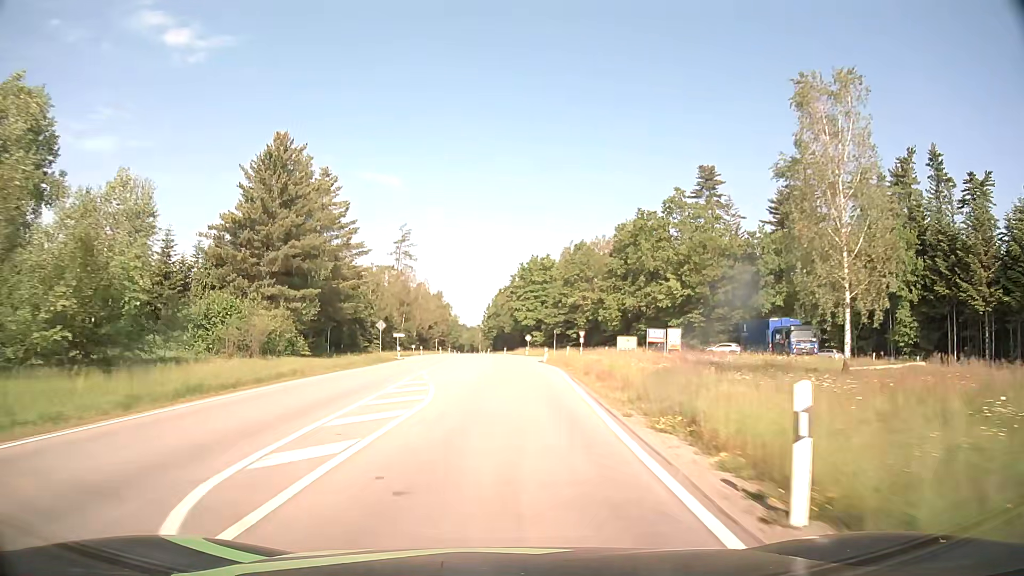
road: secondary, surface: asphalt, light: Day
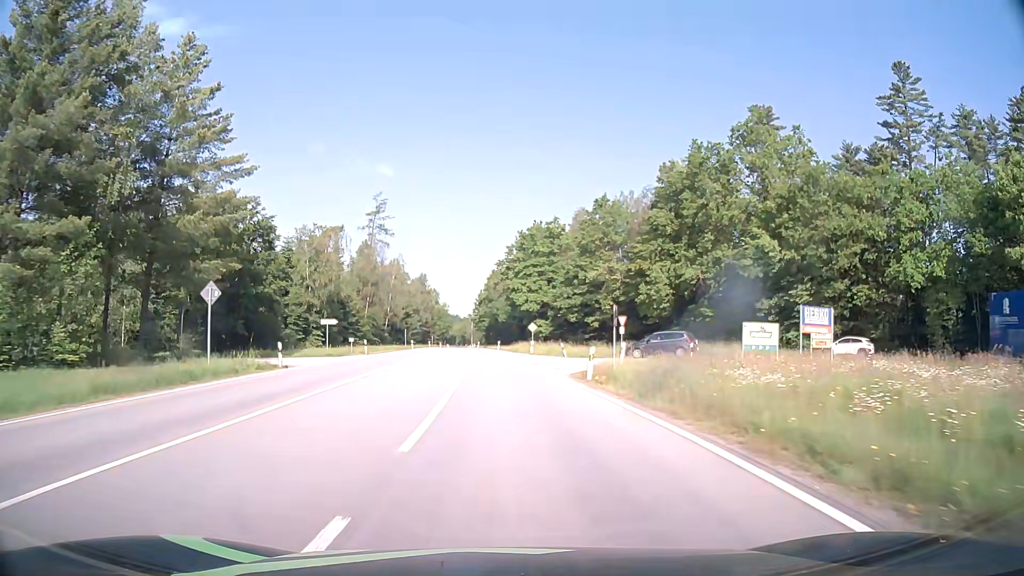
(+0.1, +29.4) m; 0°
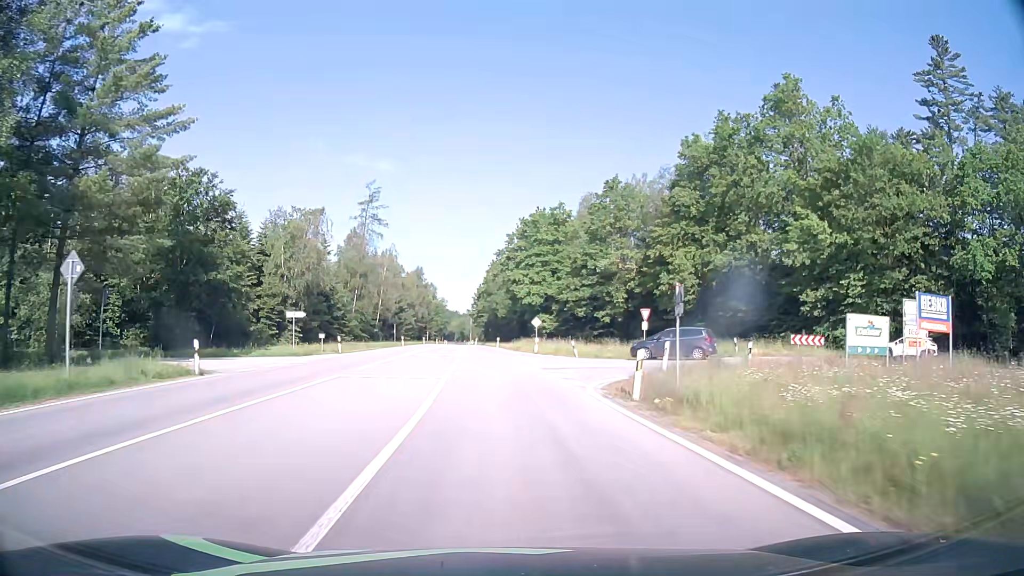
(0.0, +7.9) m; 0°
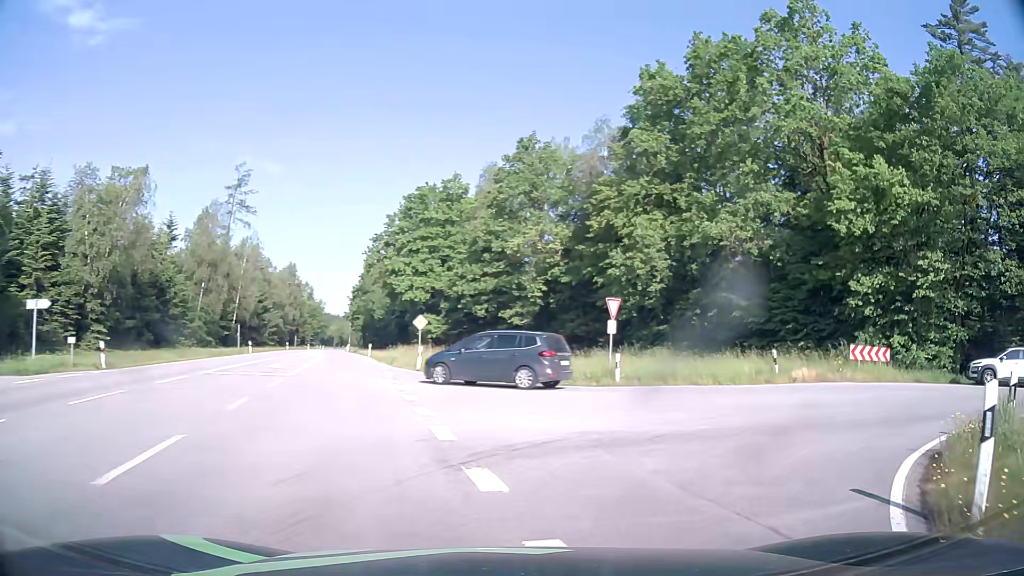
(+0.5, +17.2) m; +10°
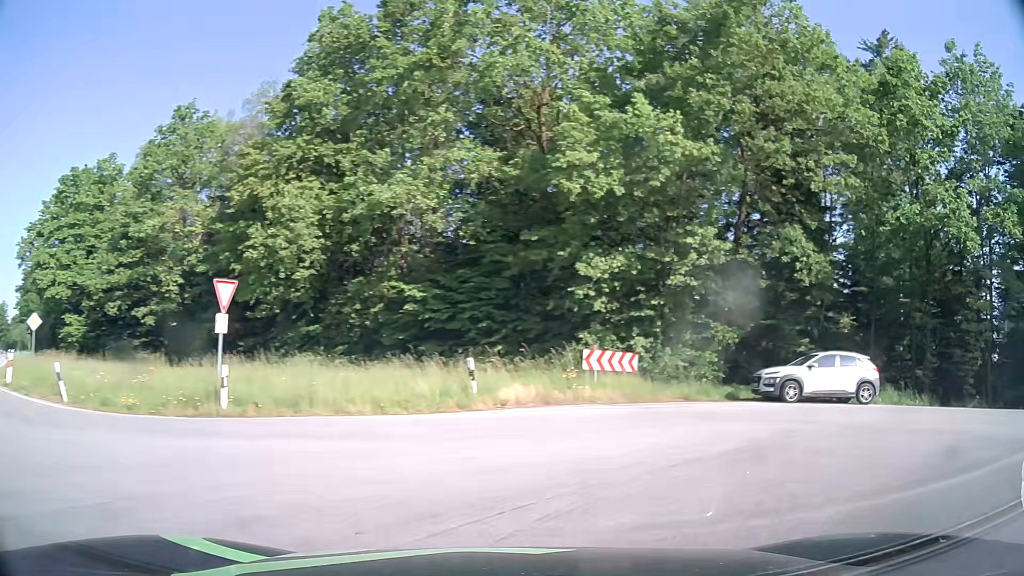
(+1.8, +7.8) m; +27°
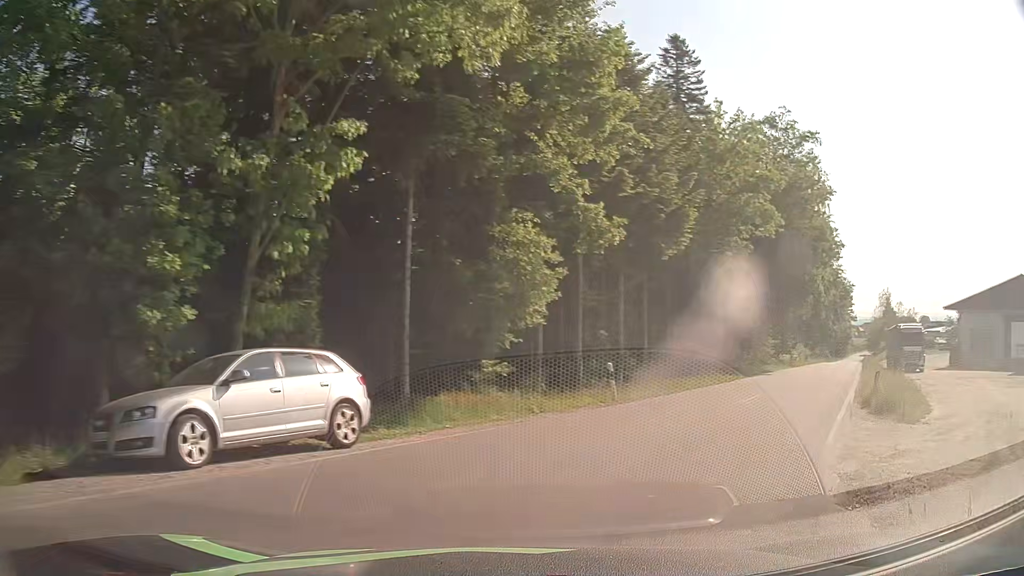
(+12.5, +12.0) m; +89°
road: tertiary
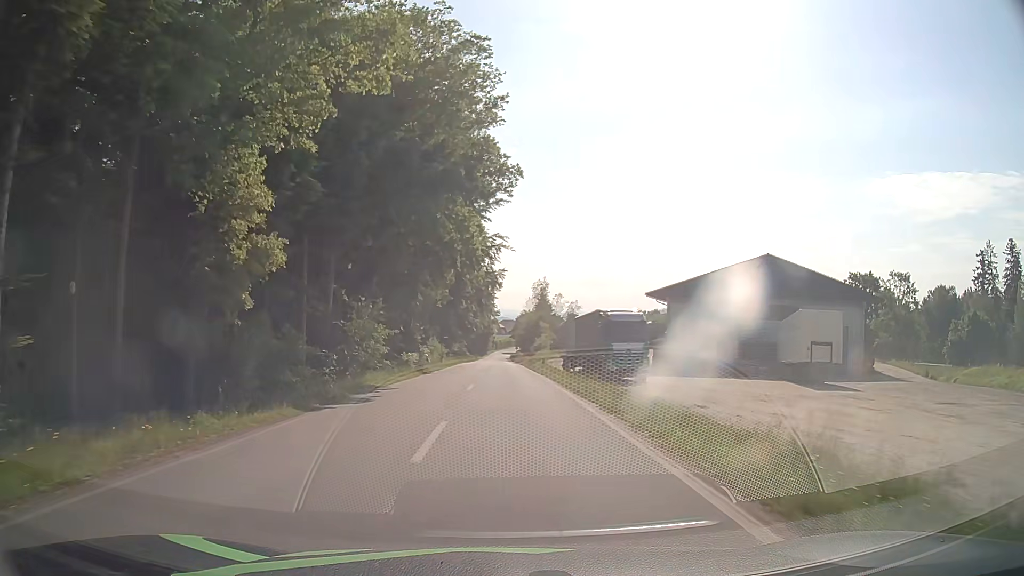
(+8.7, +19.9) m; +33°
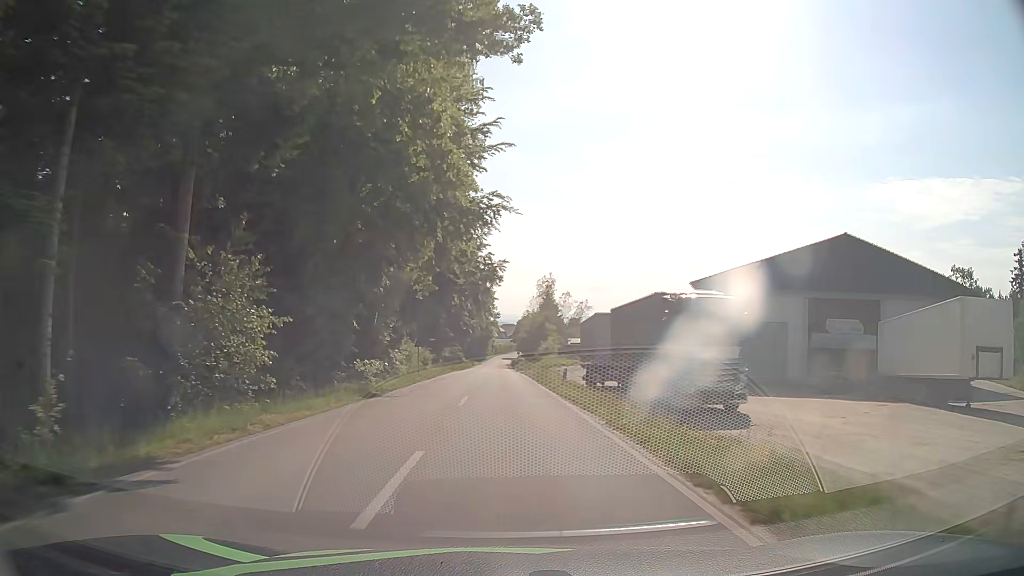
(0.0, +15.3) m; 0°
(0, +10) (0, +20) (0, +30) (0, +40) (0, +50) (0, +60) (0, +70) (0, +80) (0, +90) (0, +100) m
